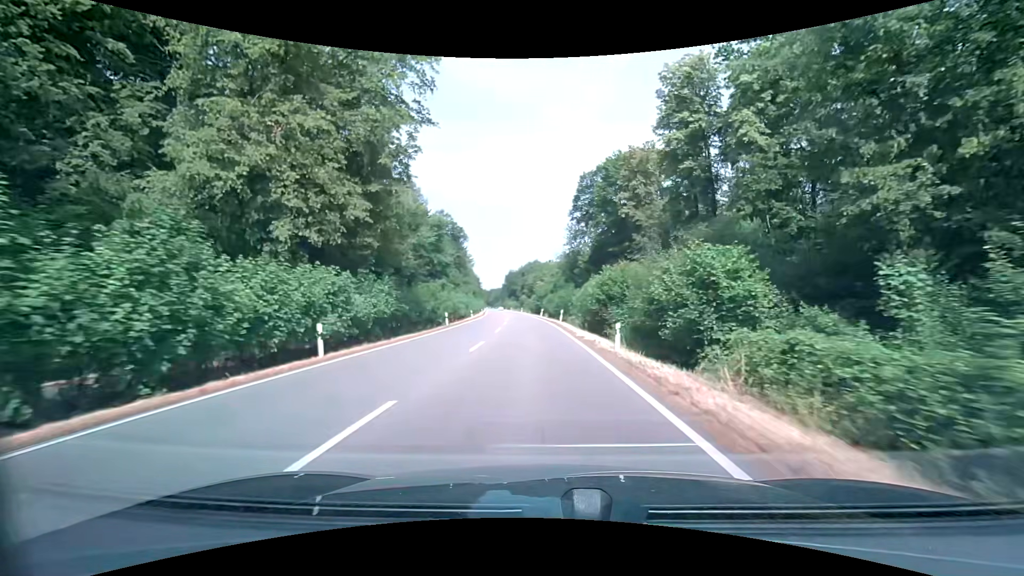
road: secondary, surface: asphalt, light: Day
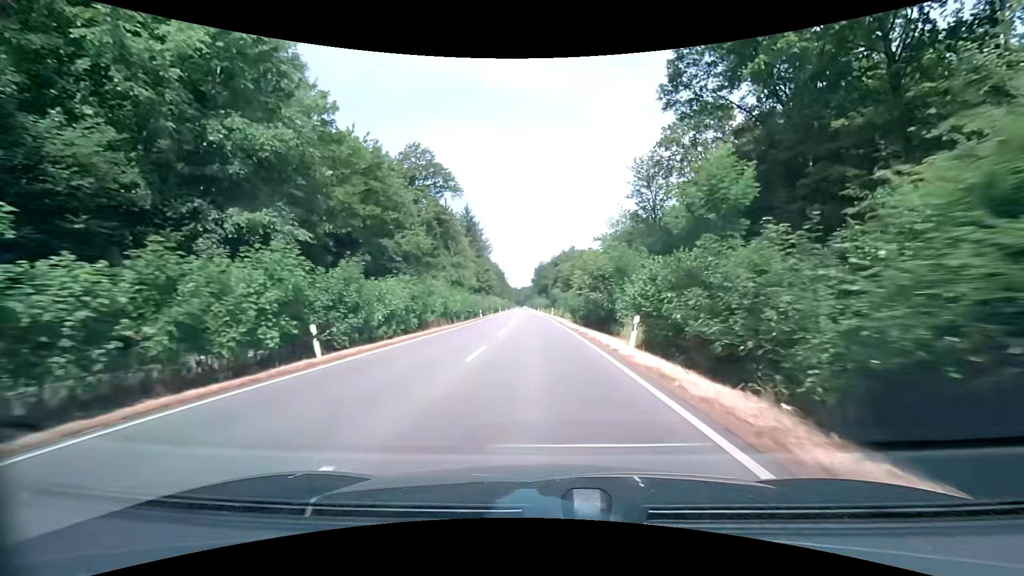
(-1.9, +51.2) m; -4°
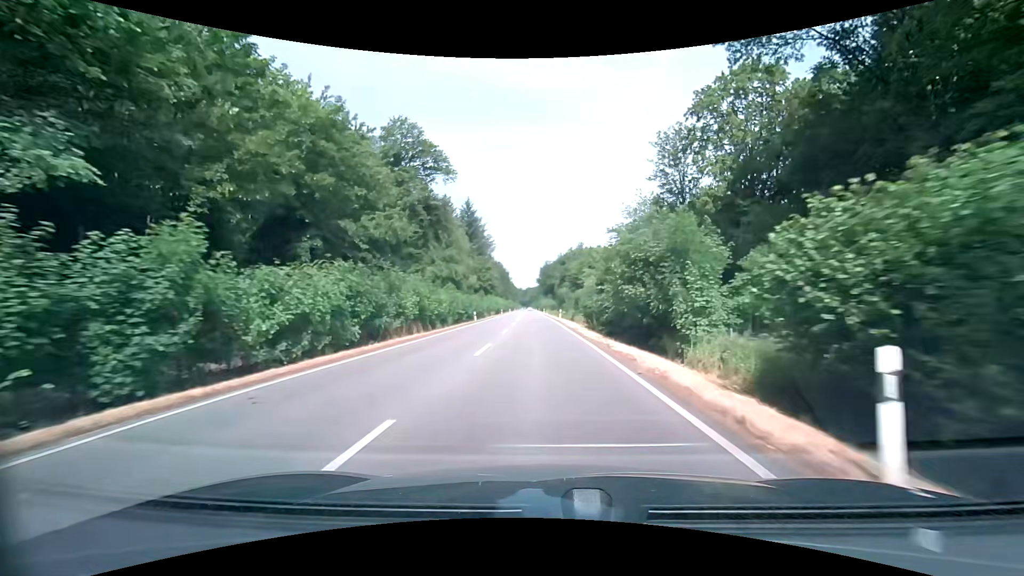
(-0.1, +10.4) m; -1°
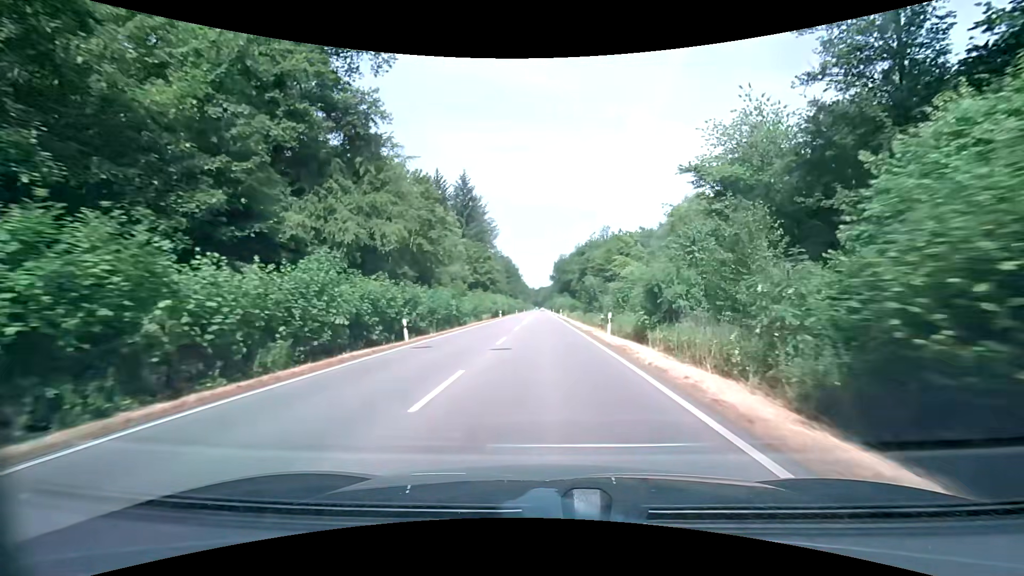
(-0.5, +31.6) m; -2°
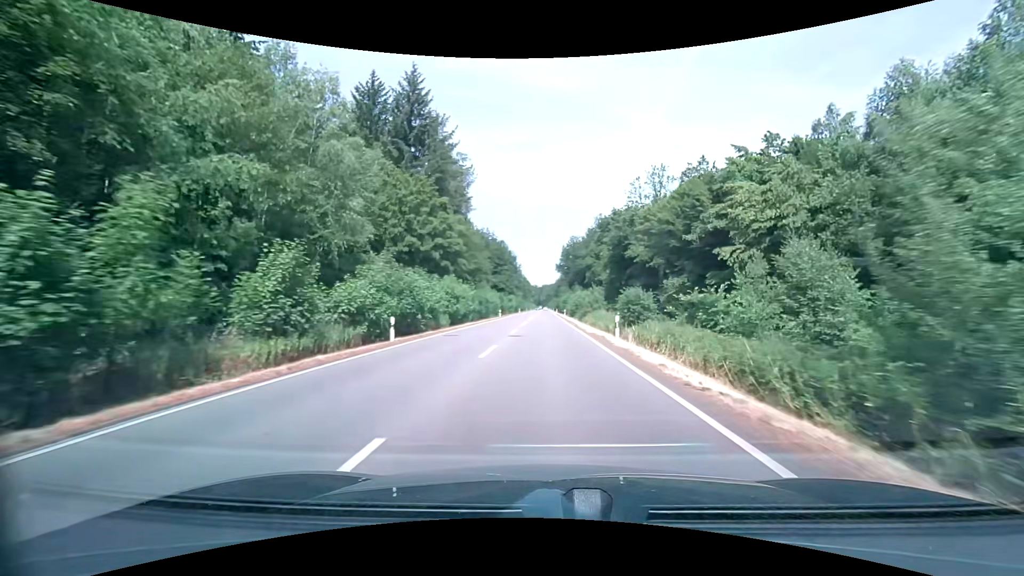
(-0.2, +53.6) m; 0°
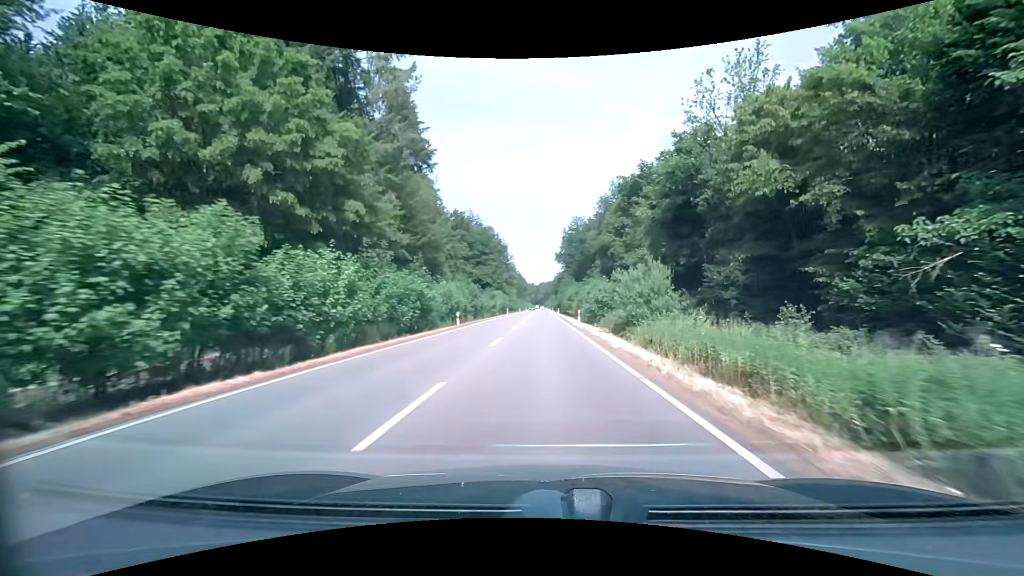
(+0.1, +32.4) m; 0°
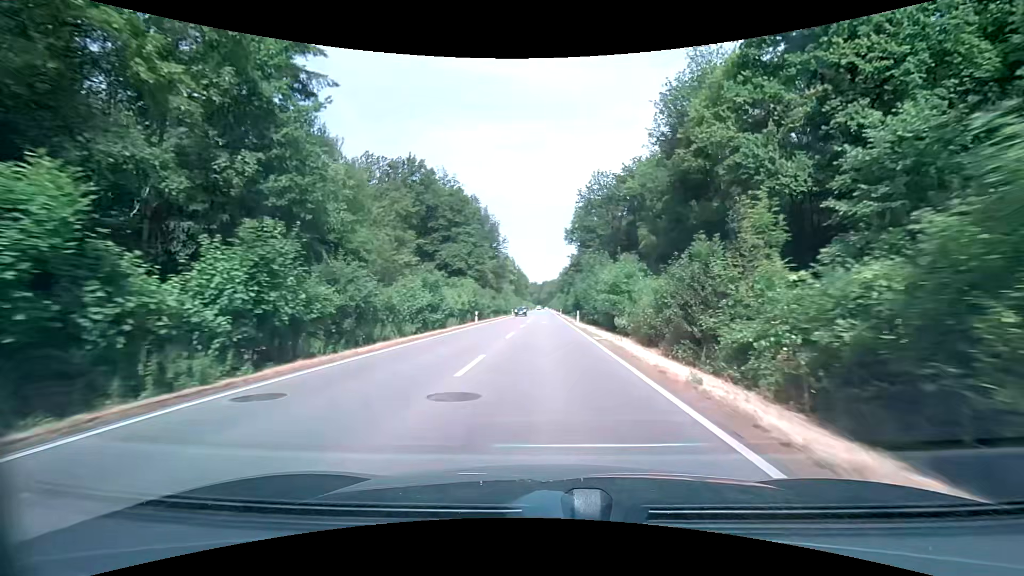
(-0.2, +43.3) m; 0°
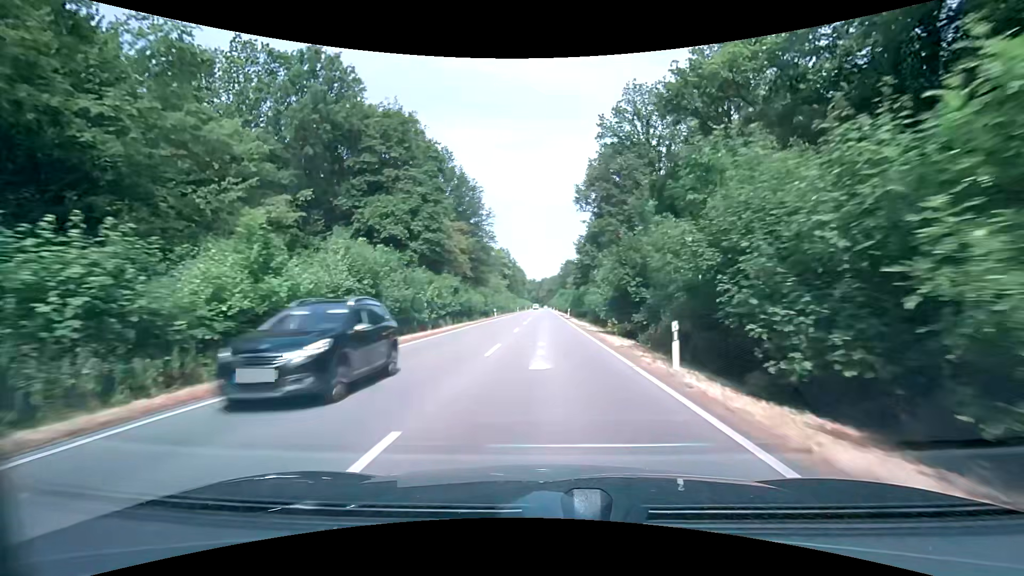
(+0.1, +32.2) m; 0°
(0, +10) (0, +20) (0, +30) (0, +40) (0, +50) (0, +60) (0, +70) (+1, +80) (+1, +90) (+1, +100) m
